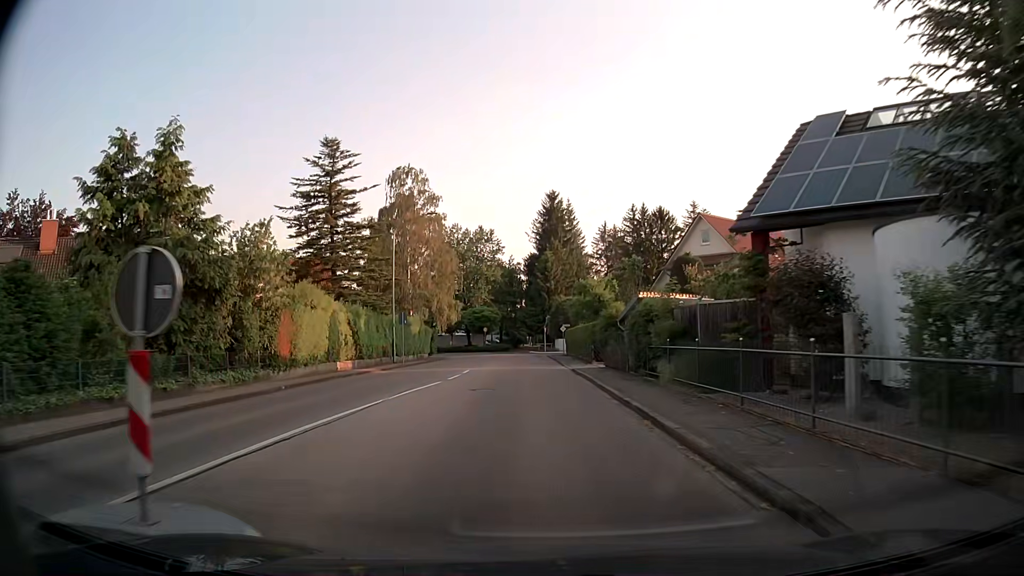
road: tertiary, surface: asphalt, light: Day
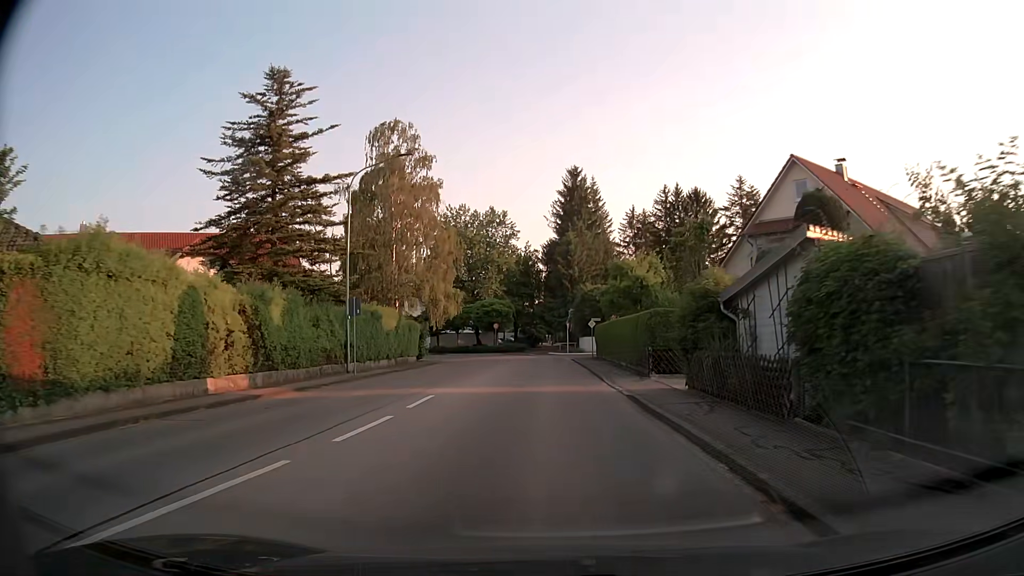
(-0.4, +14.3) m; -2°
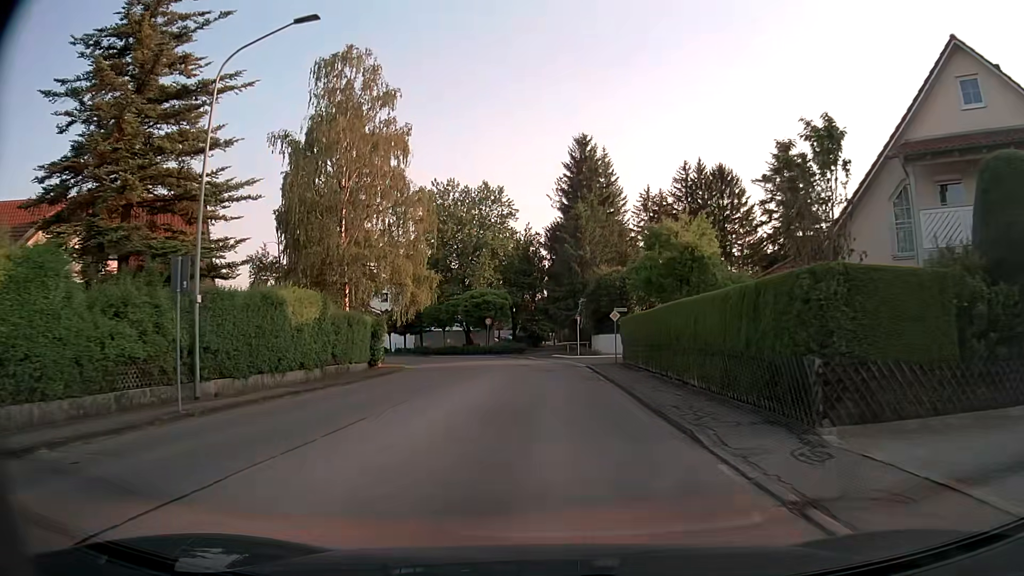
(0.0, +13.8) m; 0°
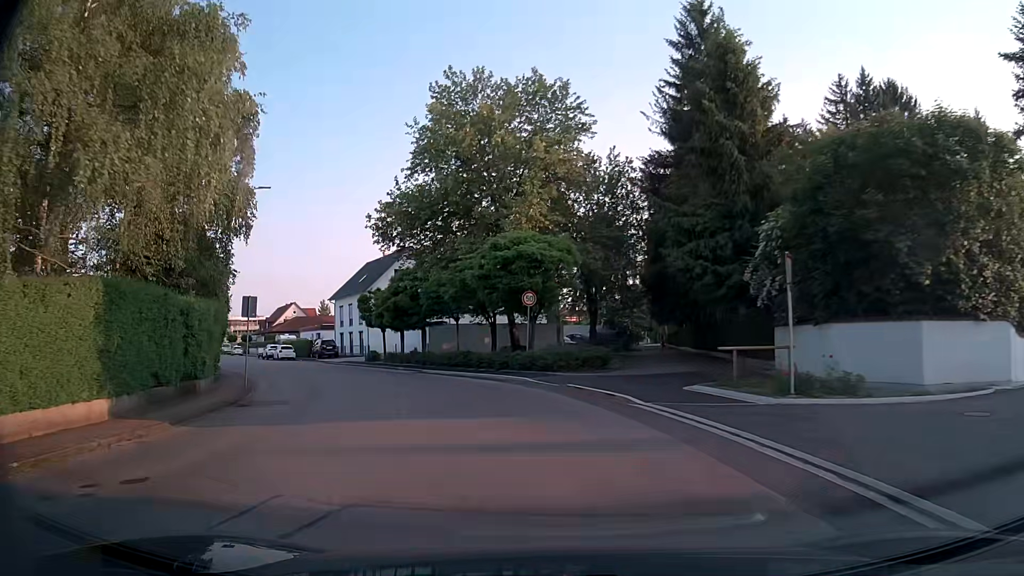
(-0.5, +33.0) m; -6°
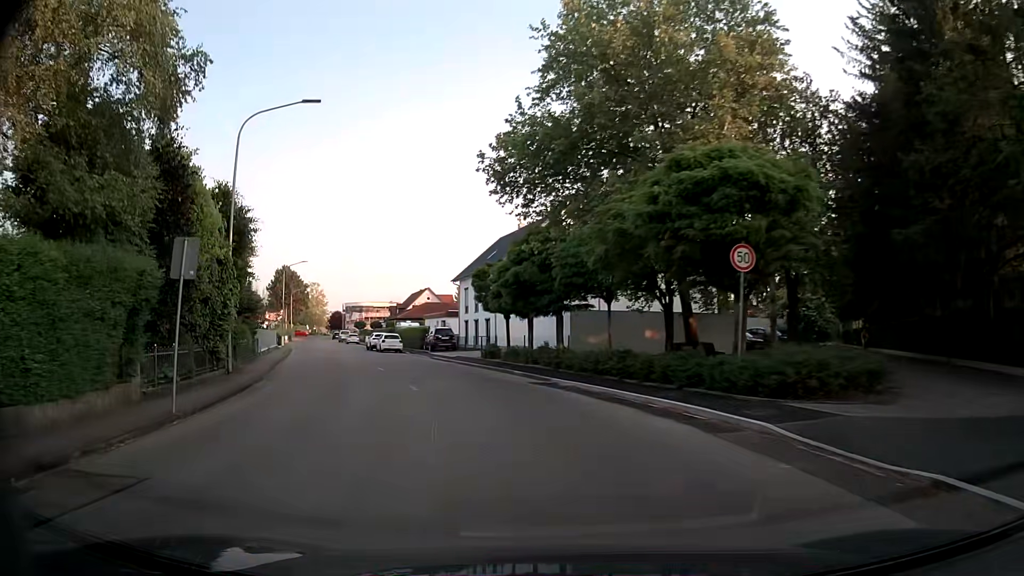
(-1.4, +13.0) m; -13°
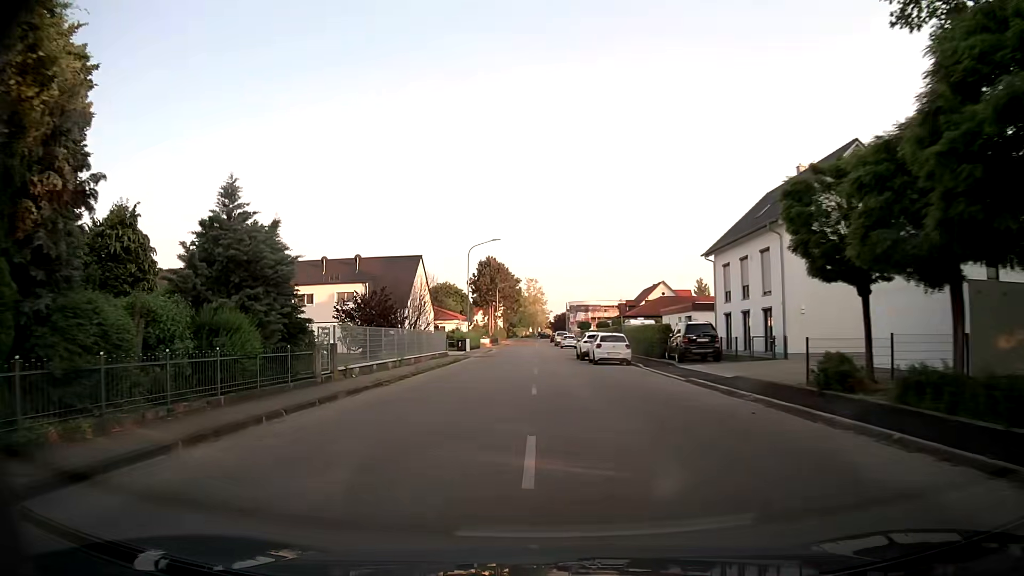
(-3.6, +20.3) m; -20°
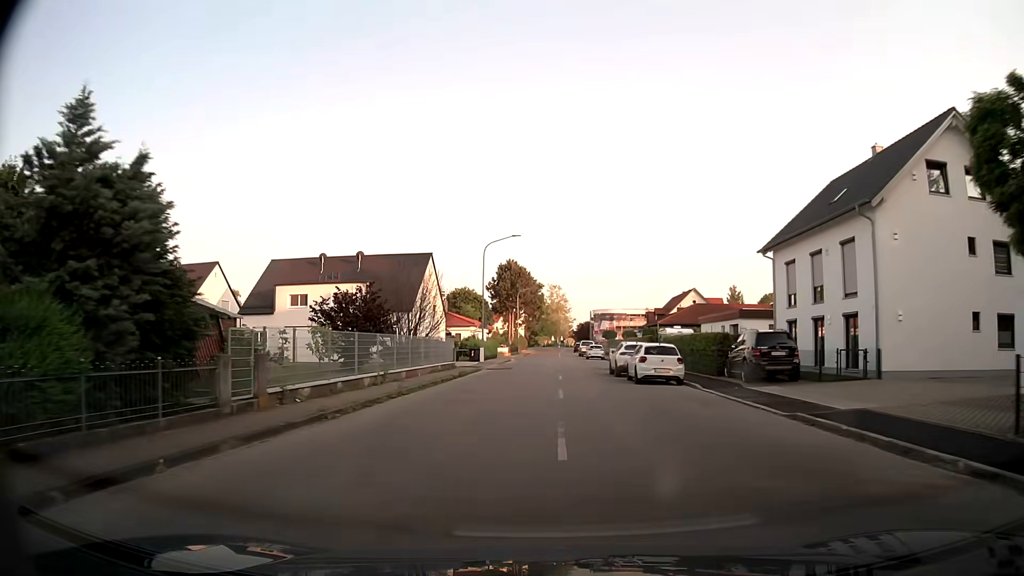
(-0.2, +7.2) m; -2°
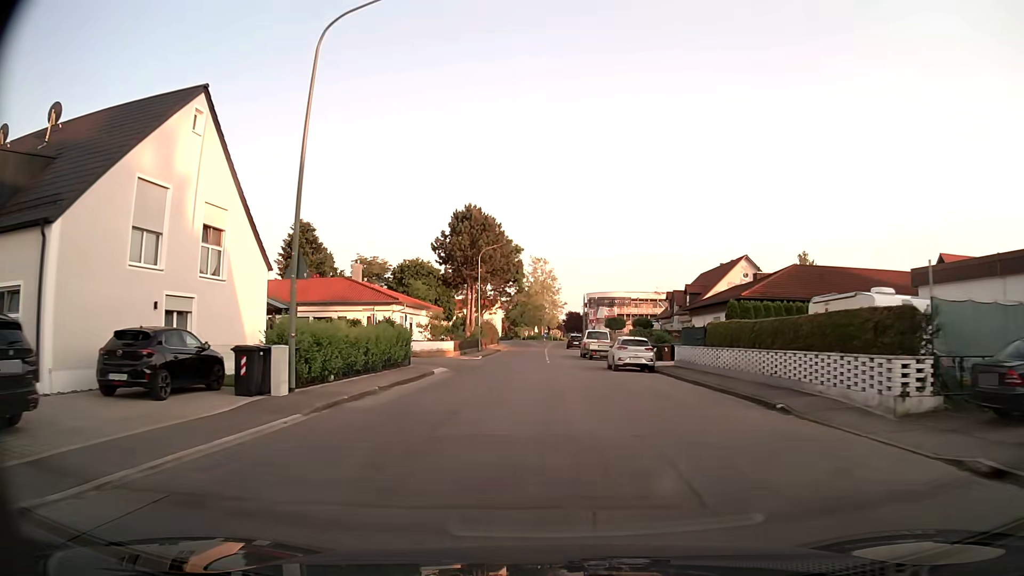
(+0.6, +37.8) m; +2°
(0, +10) (0, +20) (0, +30) (0, +40) (0, +50) (0, +60) (0, +70) (0, +80) (+1, +90) (+3, +100) m
